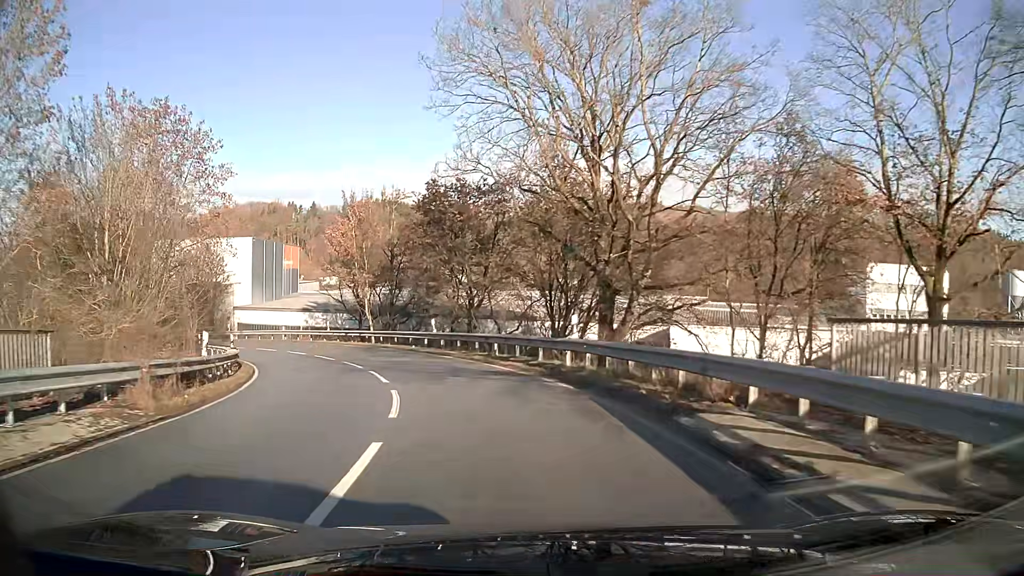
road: unclassified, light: Day
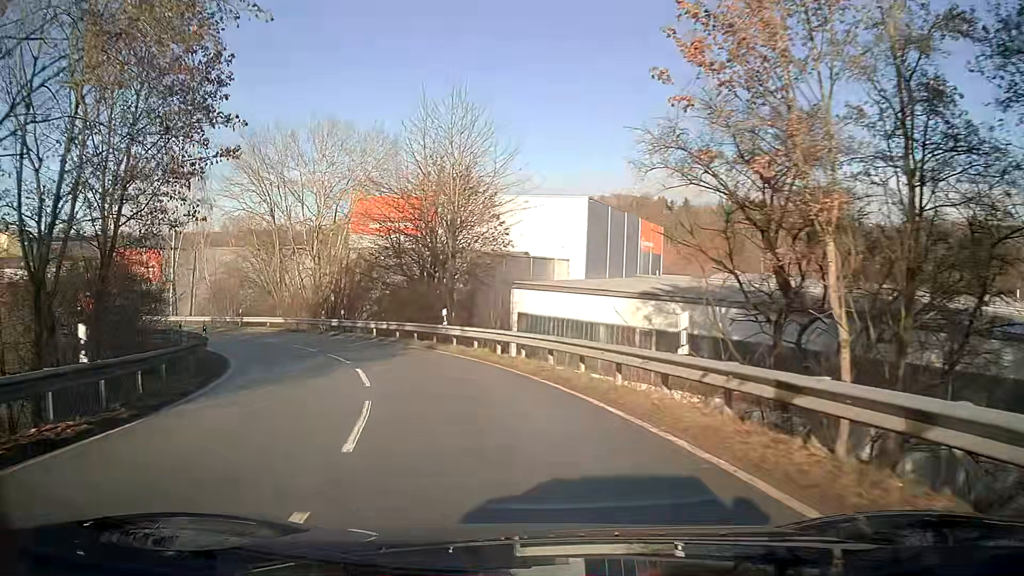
(-8.8, +32.1) m; -32°
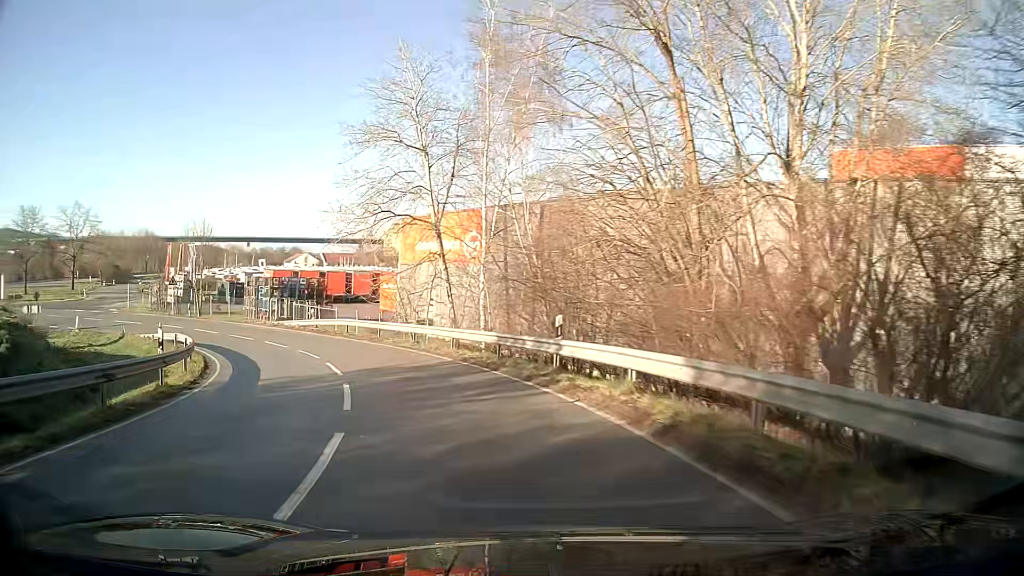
(-10.6, +31.5) m; -38°
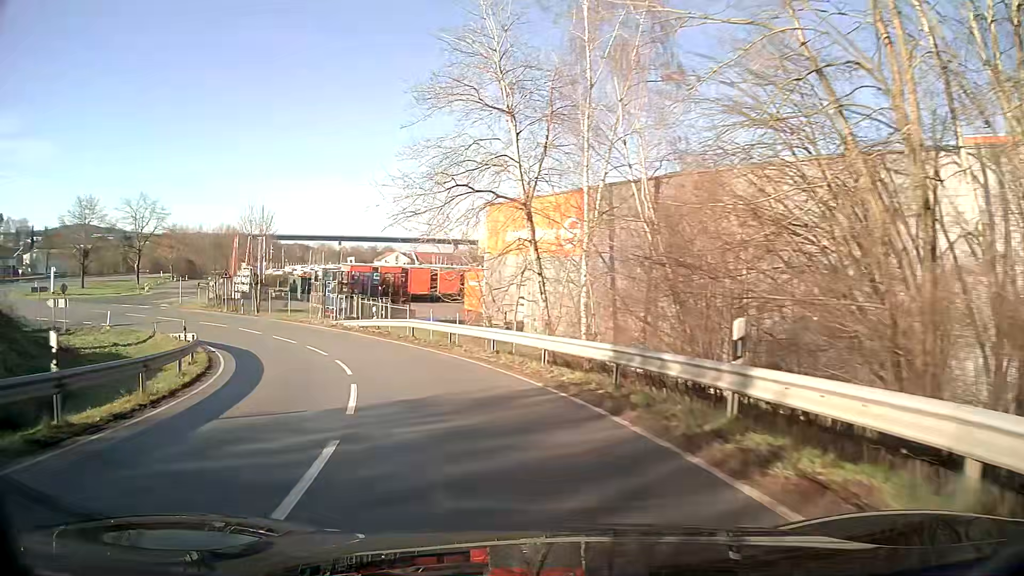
(-0.5, +6.7) m; -8°
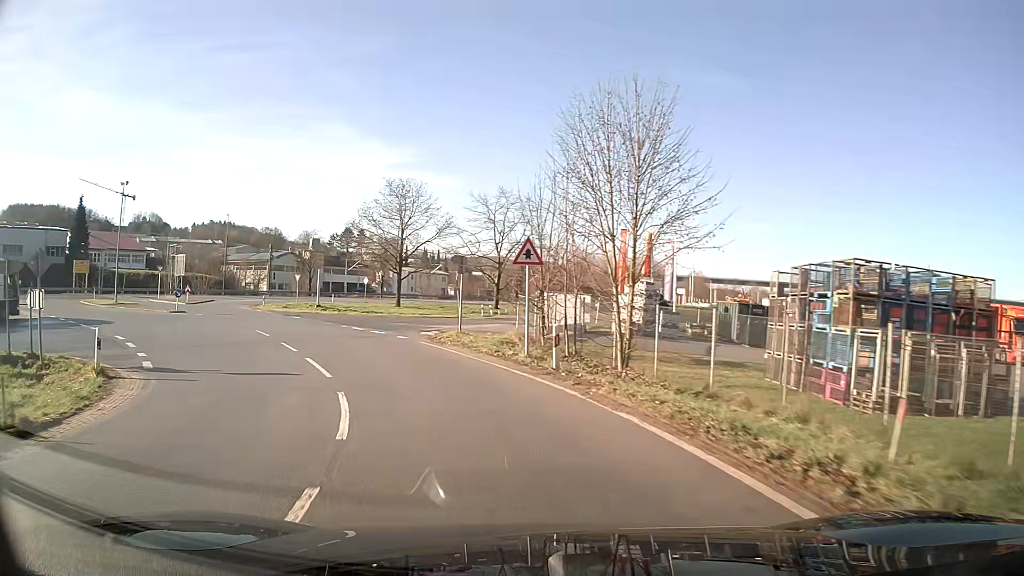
(-10.5, +30.8) m; -37°
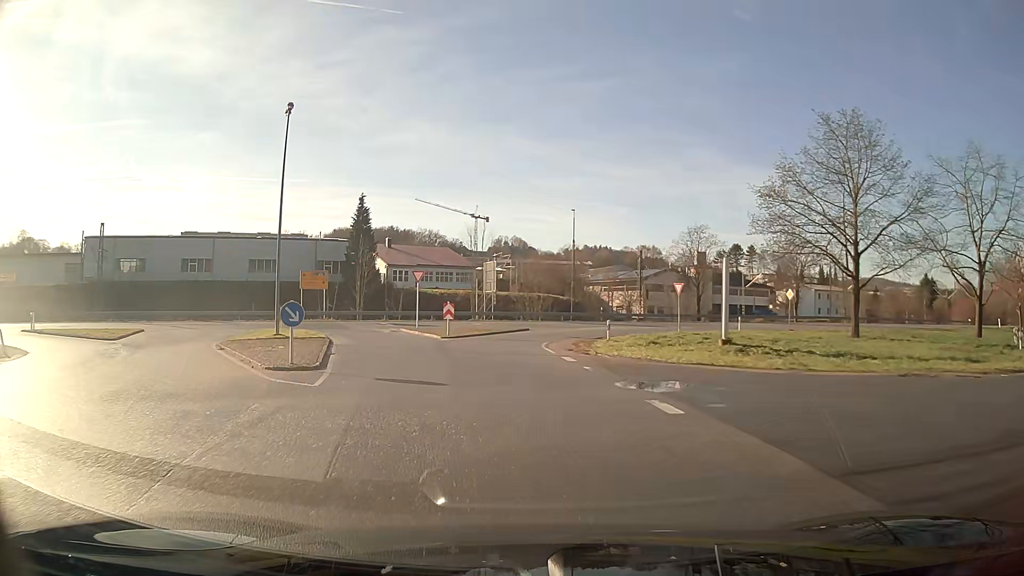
(-9.7, +30.9) m; -31°
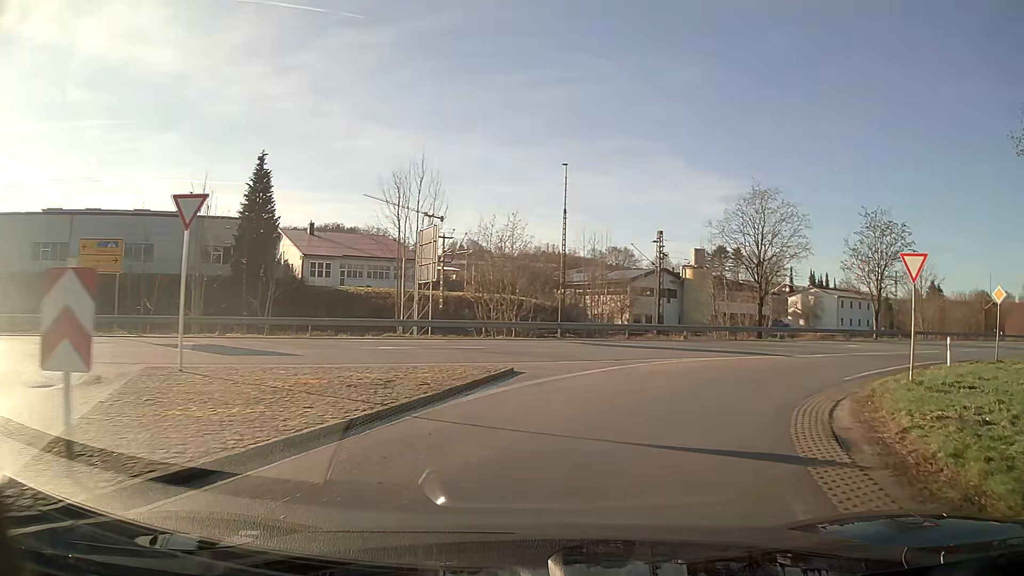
(-0.3, +27.7) m; +7°
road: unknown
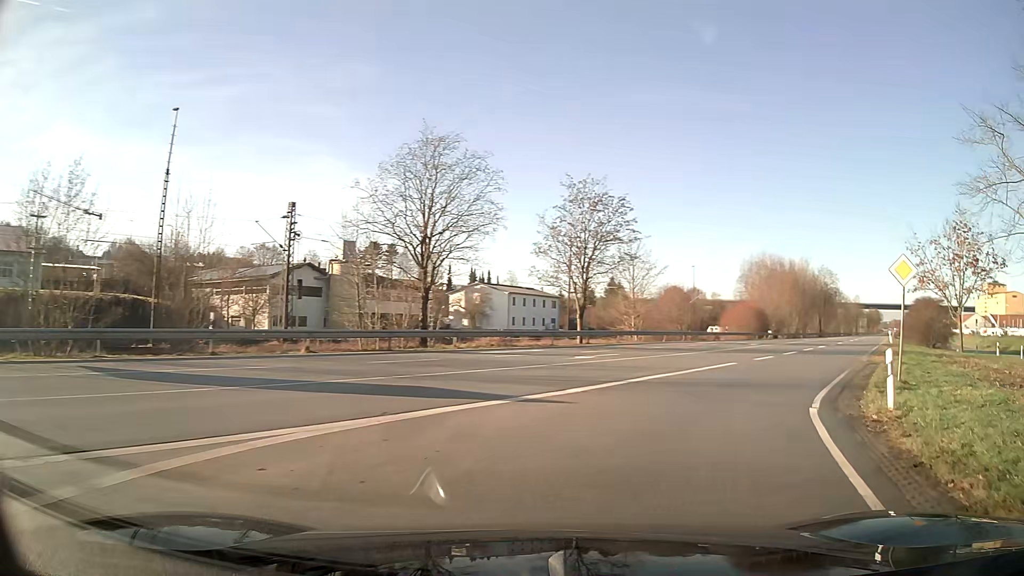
(+3.6, +13.8) m; +31°
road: unclassified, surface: asphalt
